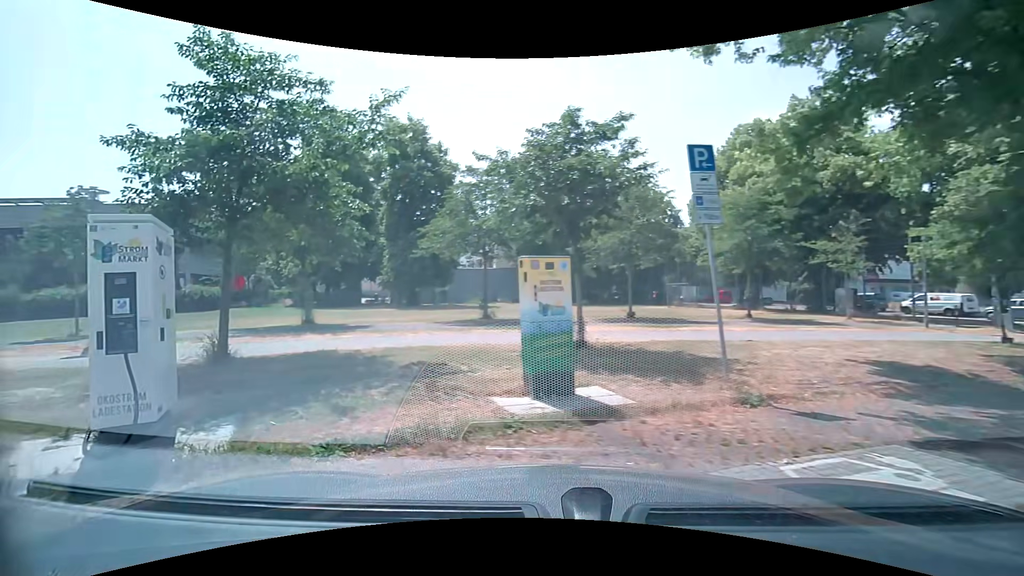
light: Day
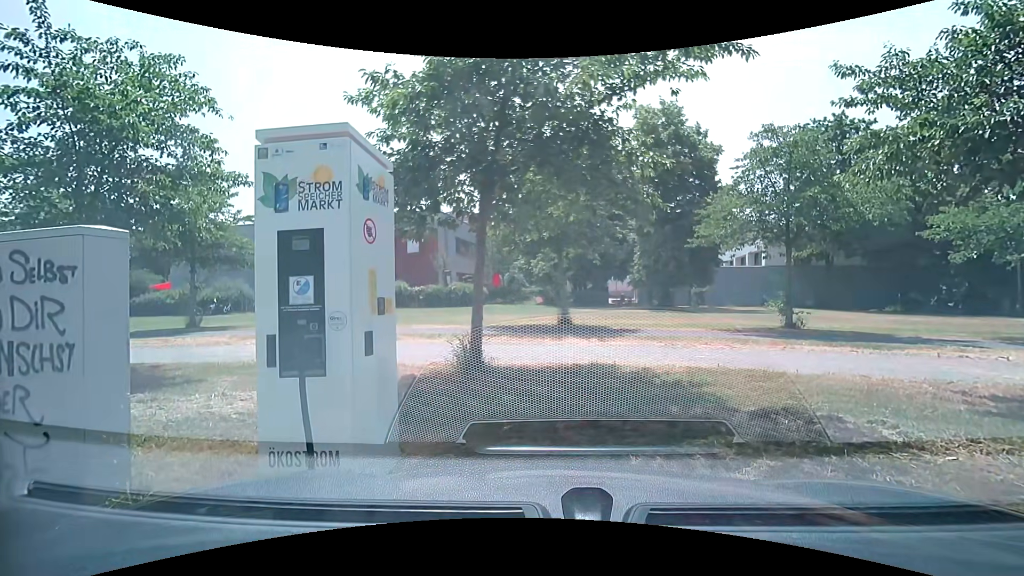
(-0.7, +3.0) m; -19°
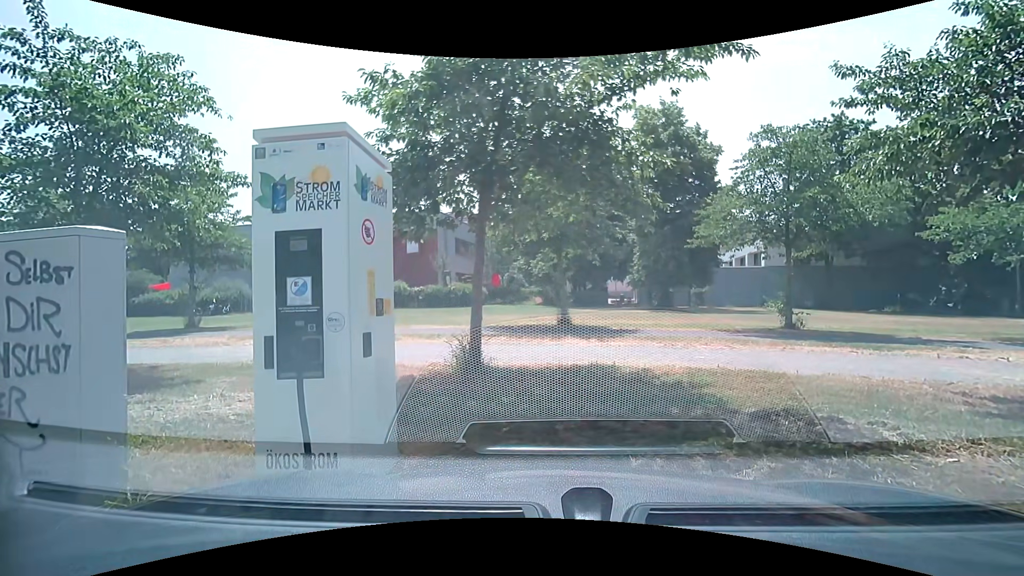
(0.0, +0.1) m; 0°
